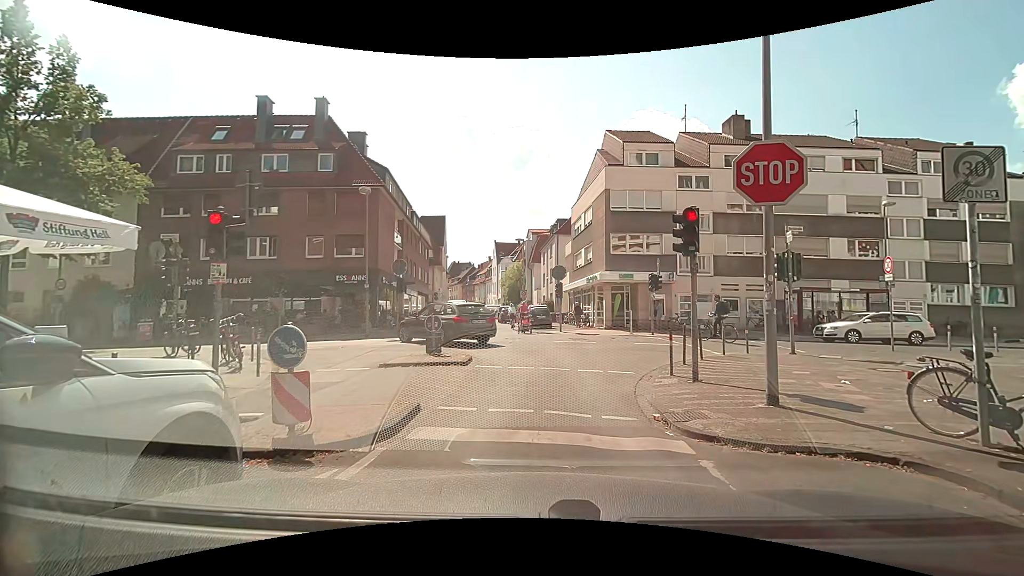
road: residential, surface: asphalt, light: Day
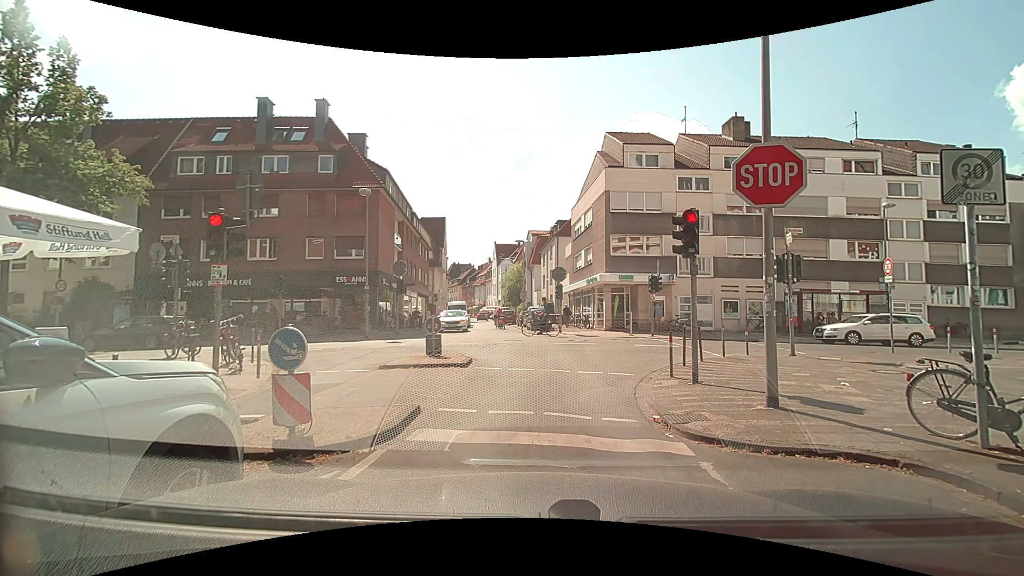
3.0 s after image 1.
(0.0, +0.1) m; 0°
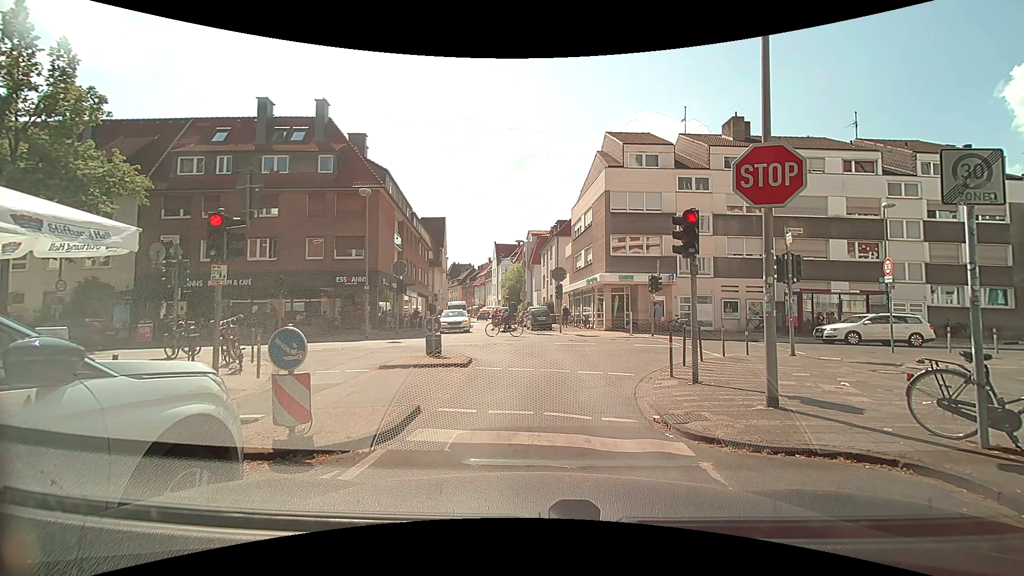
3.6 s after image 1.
(0.0, 0.0) m; 0°
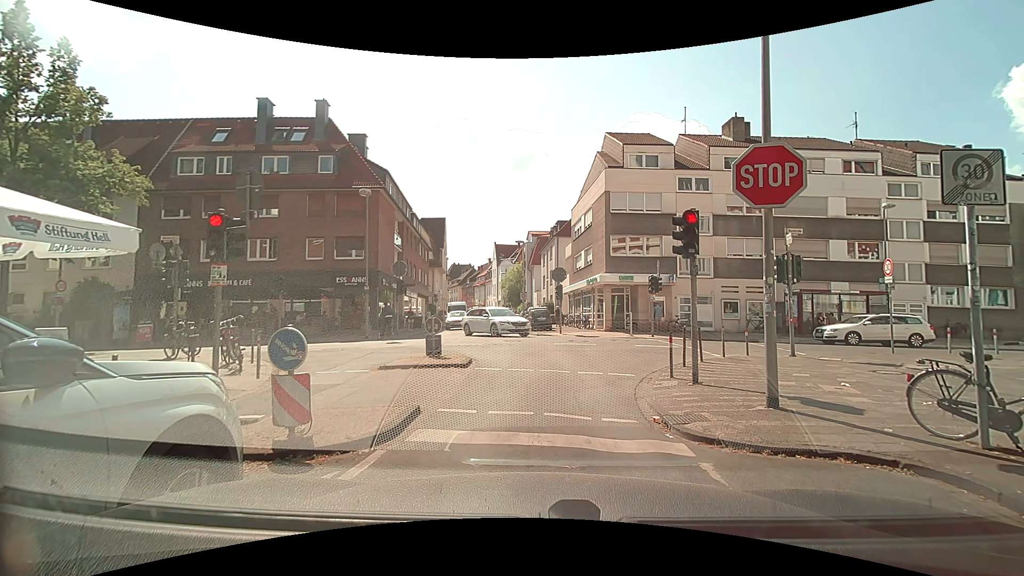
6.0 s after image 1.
(0.0, 0.0) m; 0°
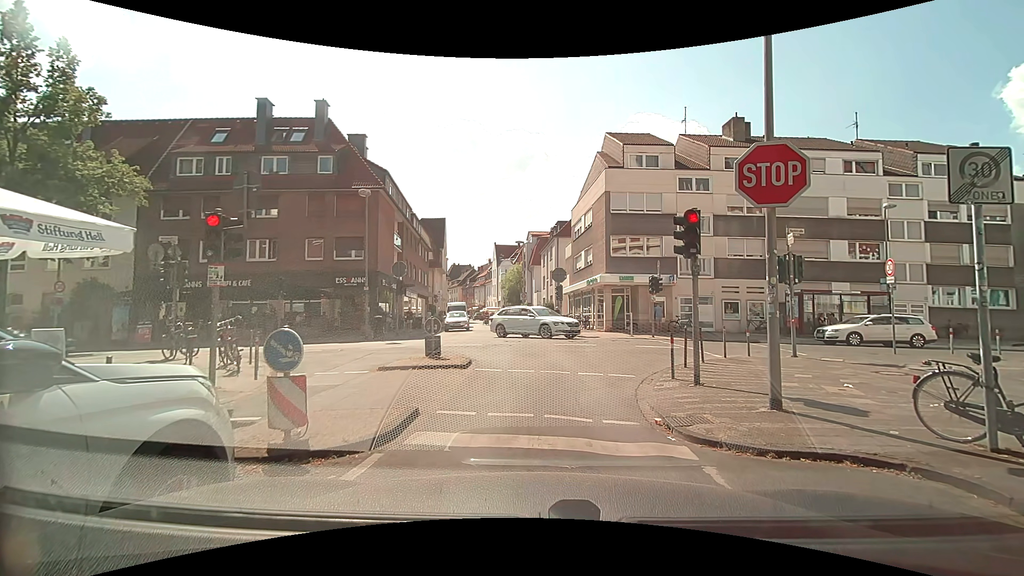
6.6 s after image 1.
(0.0, 0.0) m; 0°
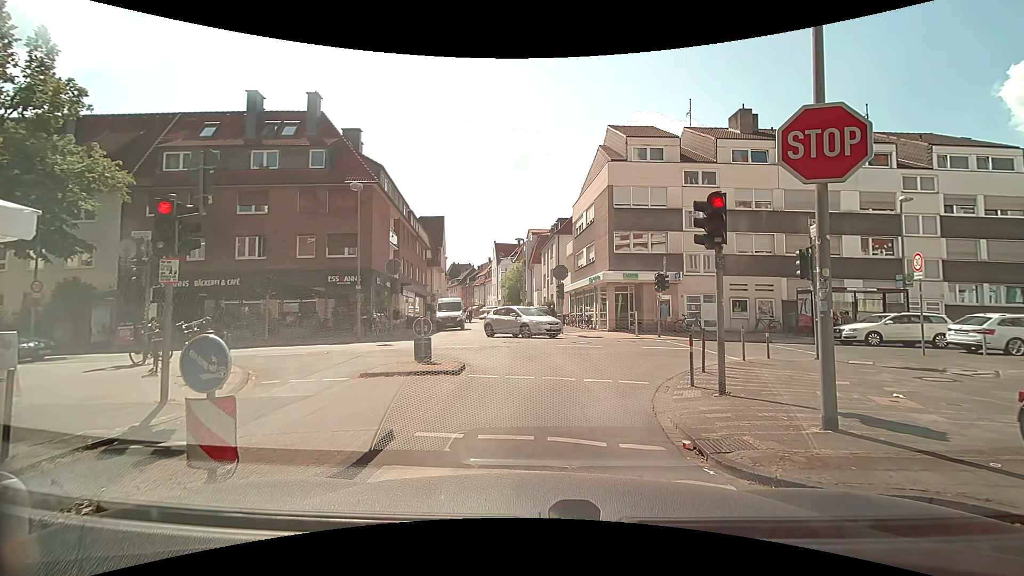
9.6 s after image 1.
(0.0, +1.2) m; 0°
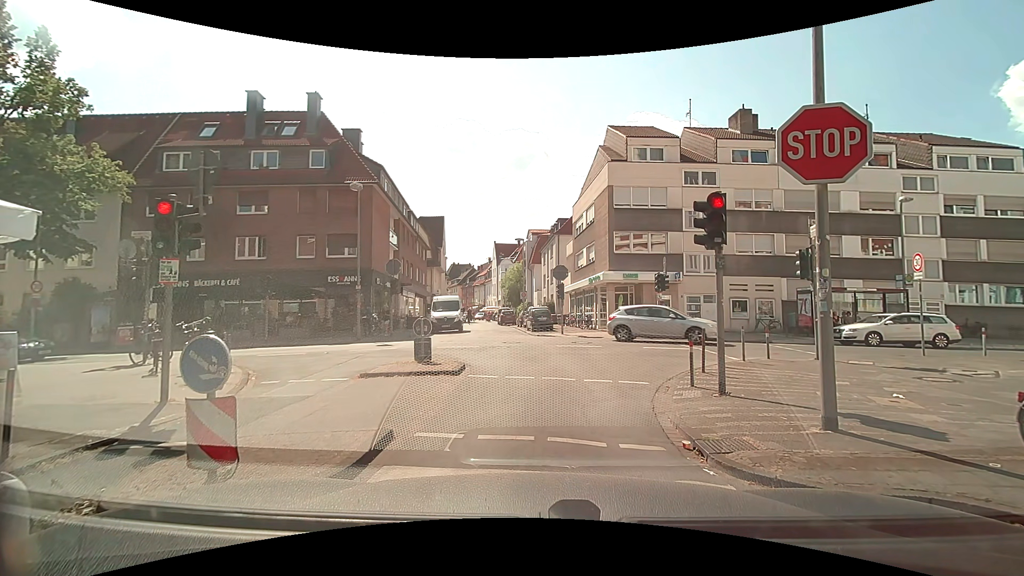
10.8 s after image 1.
(0.0, +0.1) m; 0°
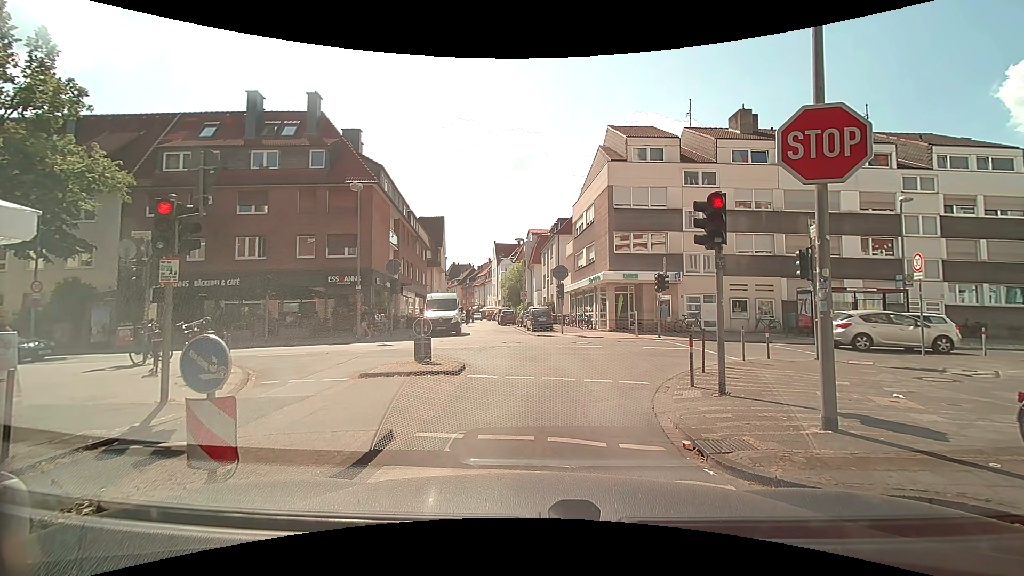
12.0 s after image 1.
(0.0, 0.0) m; 0°
